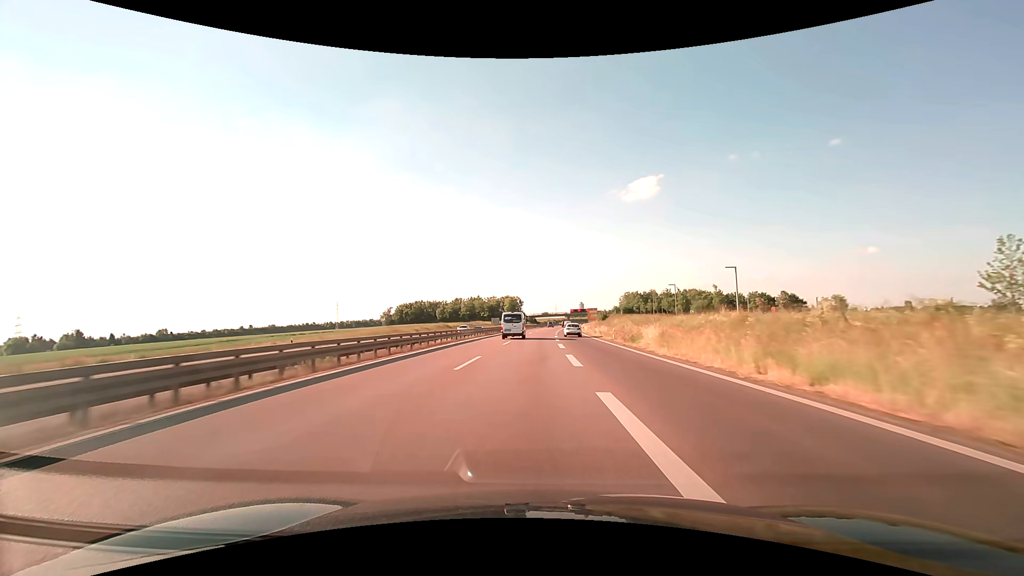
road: trunk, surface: asphalt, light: Day
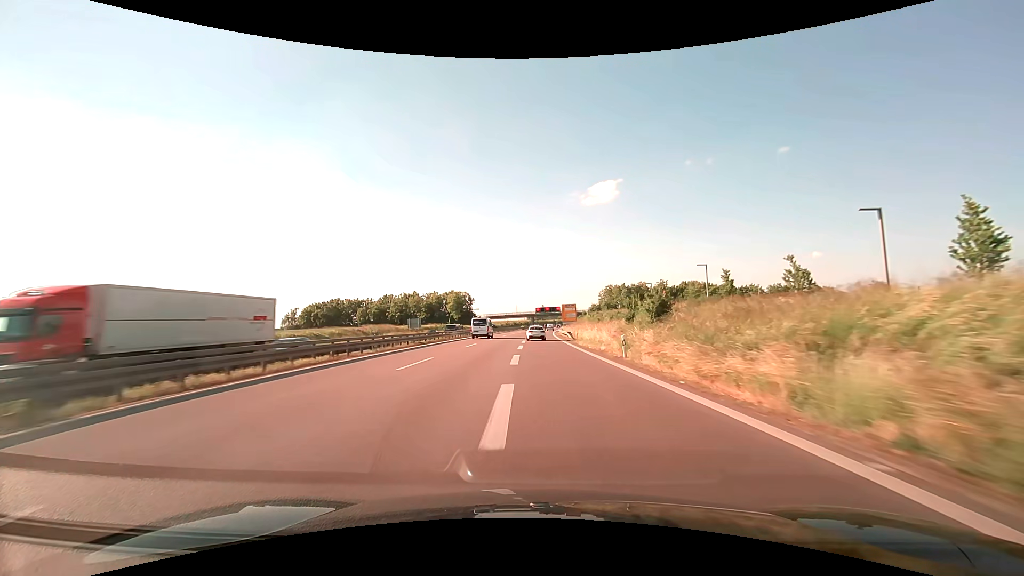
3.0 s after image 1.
(+2.9, +70.6) m; +5°
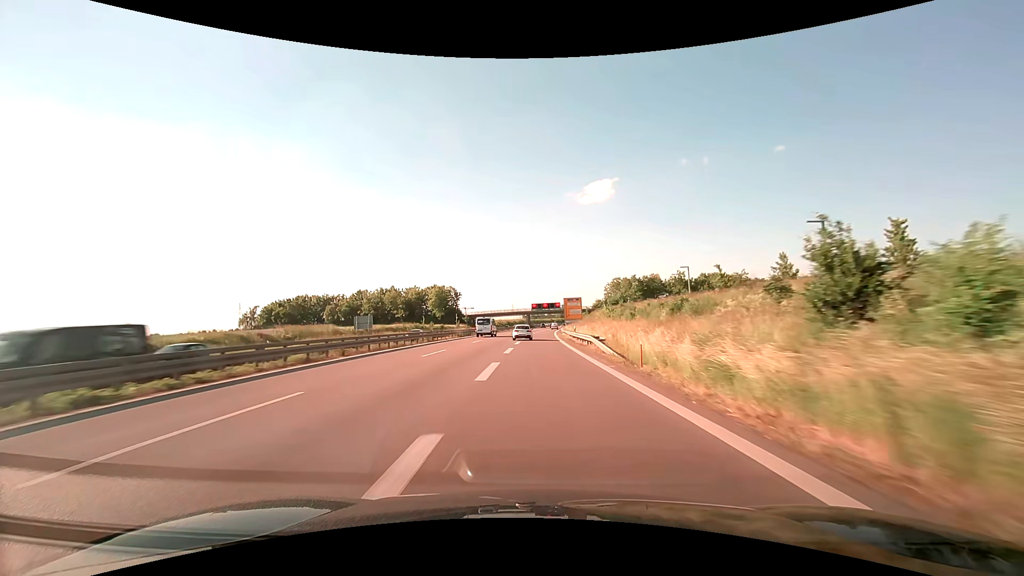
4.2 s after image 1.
(+0.1, +29.4) m; 0°
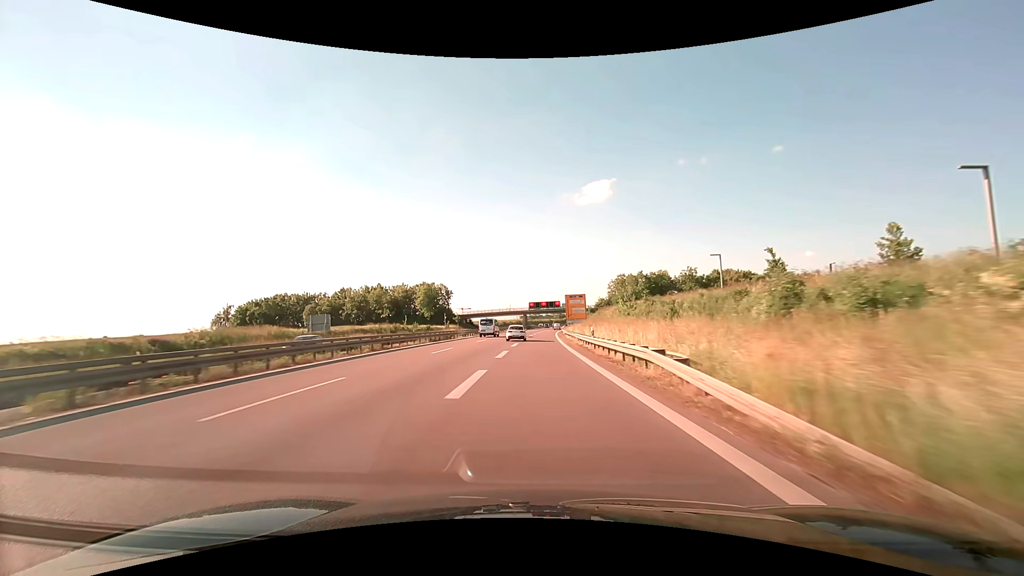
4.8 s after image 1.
(0.0, +15.0) m; 0°
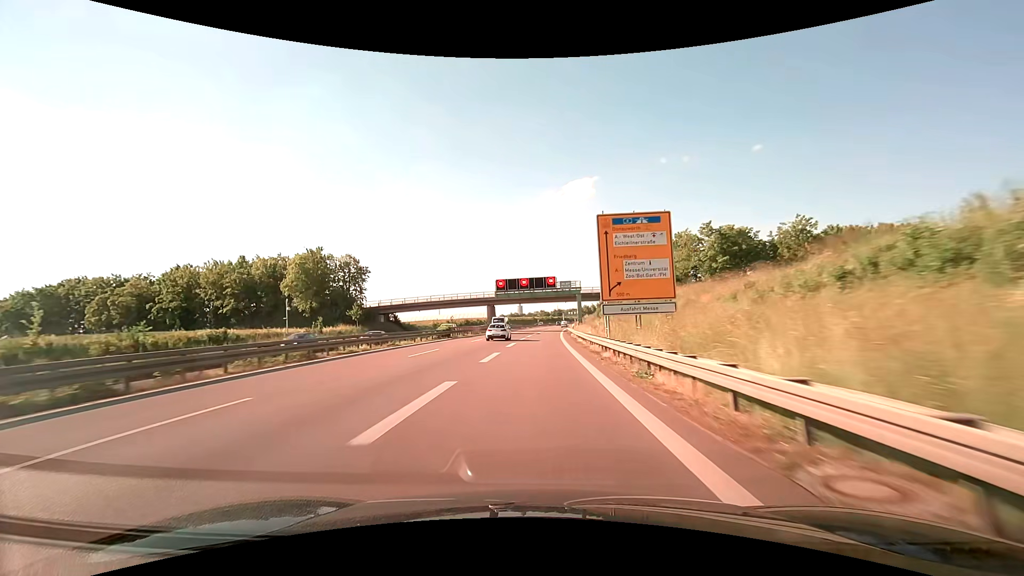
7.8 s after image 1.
(+1.2, +75.6) m; +2°
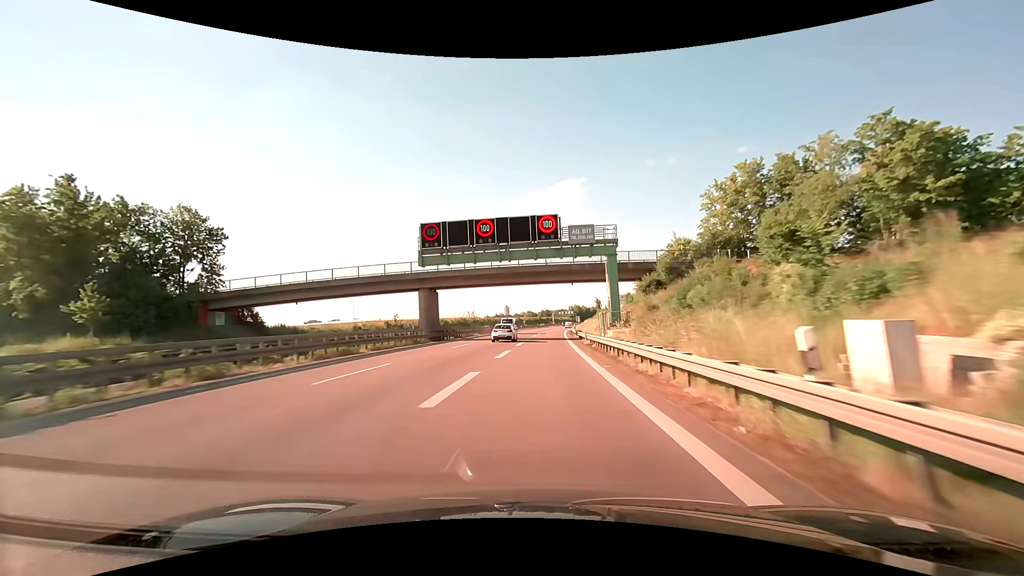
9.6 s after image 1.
(+0.5, +45.5) m; +1°
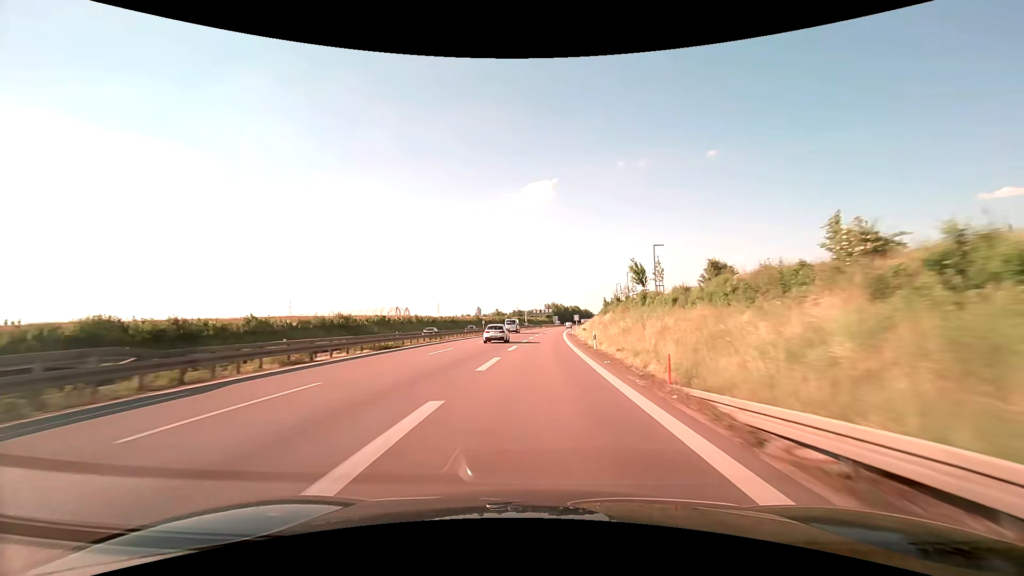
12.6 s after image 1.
(+2.4, +77.4) m; +3°
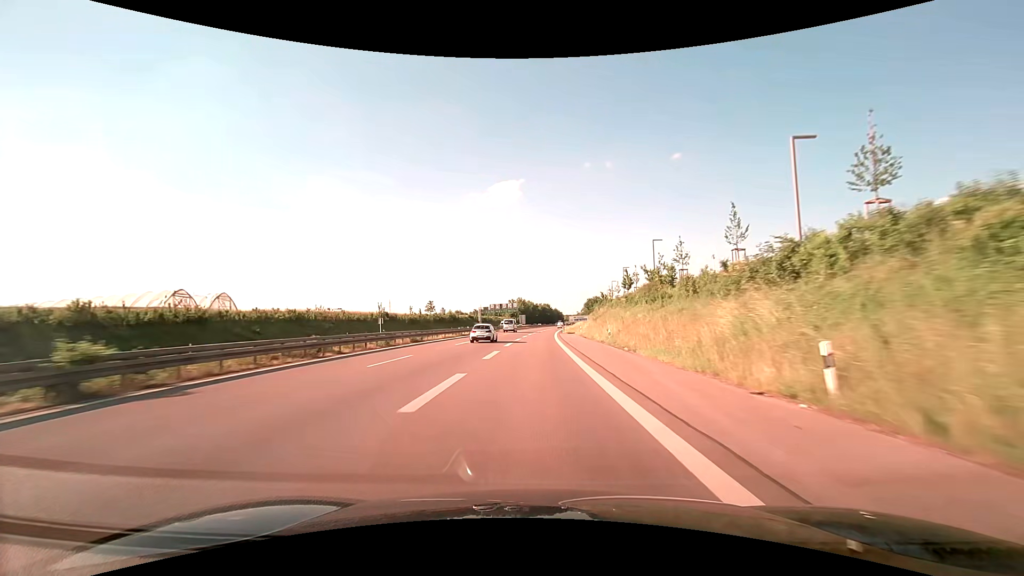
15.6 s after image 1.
(+2.6, +79.0) m; +4°
(0, +10) (0, +20) (0, +30) (0, +40) (+1, +50) (+1, +60) (+1, +70) (+2, +80) (+2, +90) (+3, +100) m
